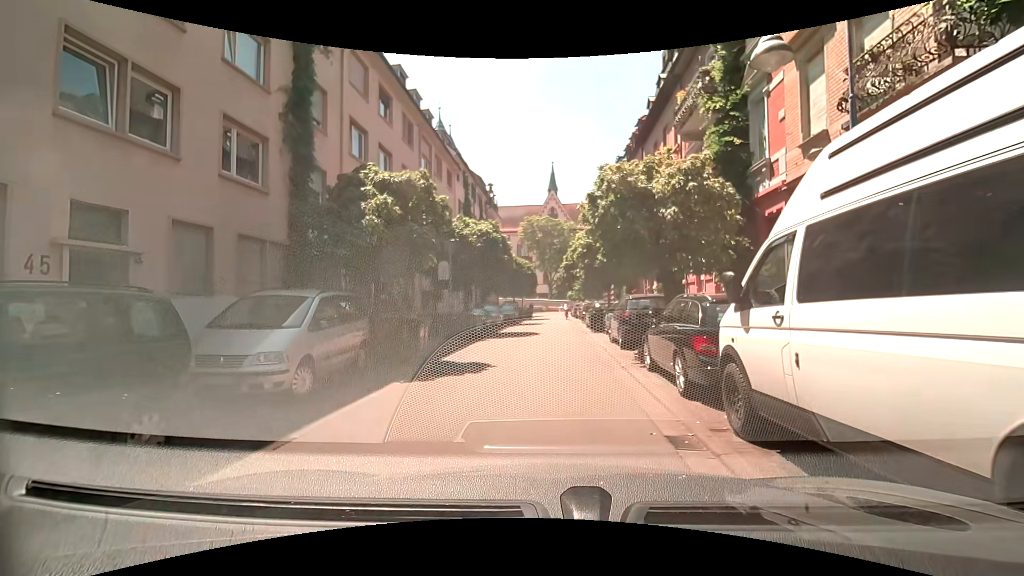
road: residential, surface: asphalt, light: Day
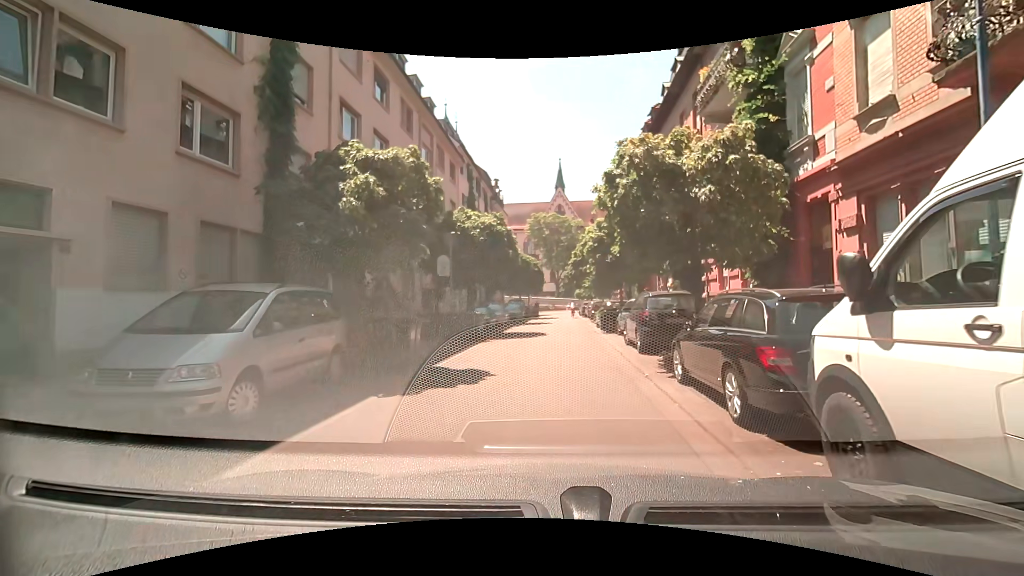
(-0.1, +1.7) m; -1°
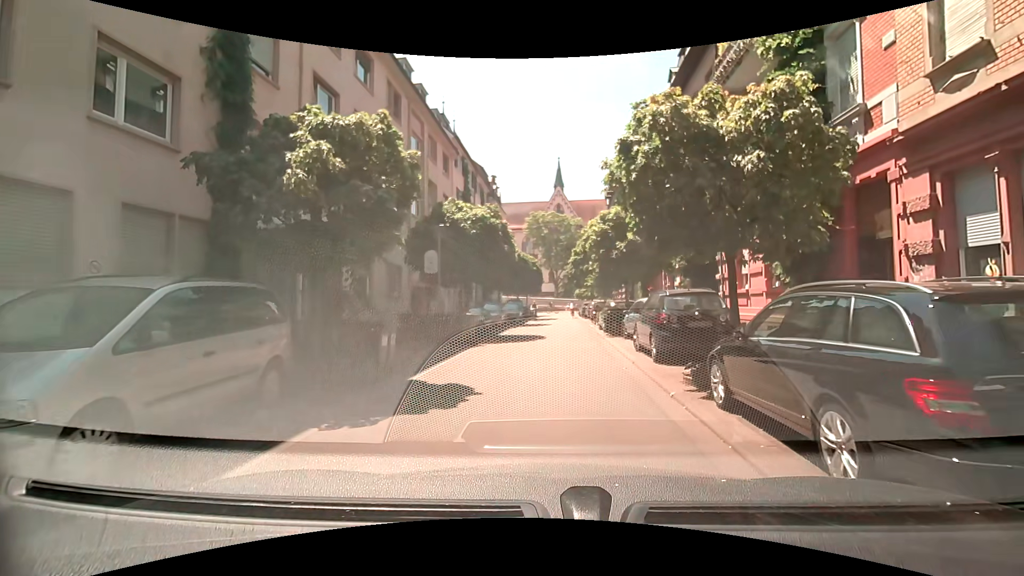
(0.0, +2.0) m; +2°
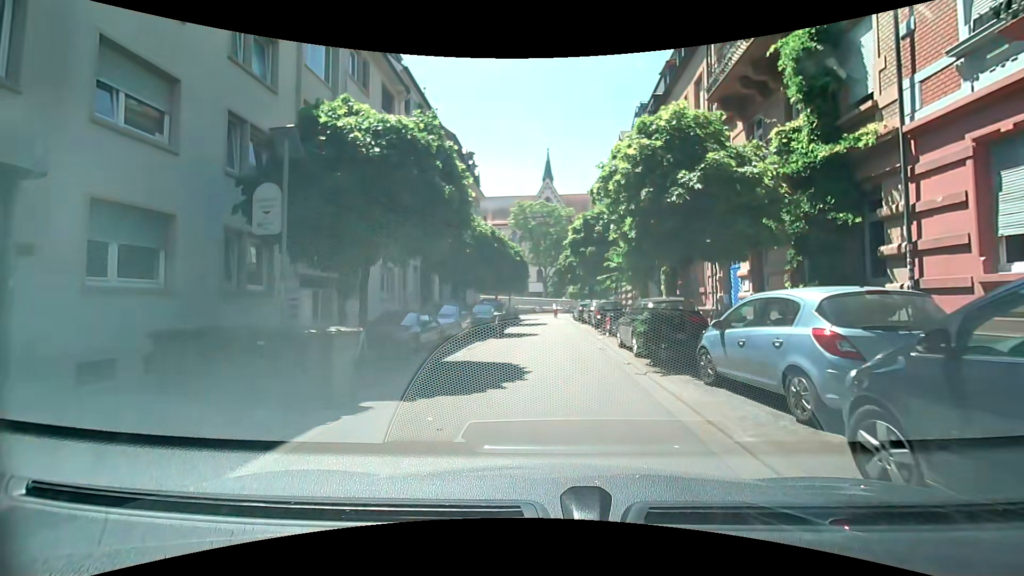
(-0.5, +10.4) m; 0°
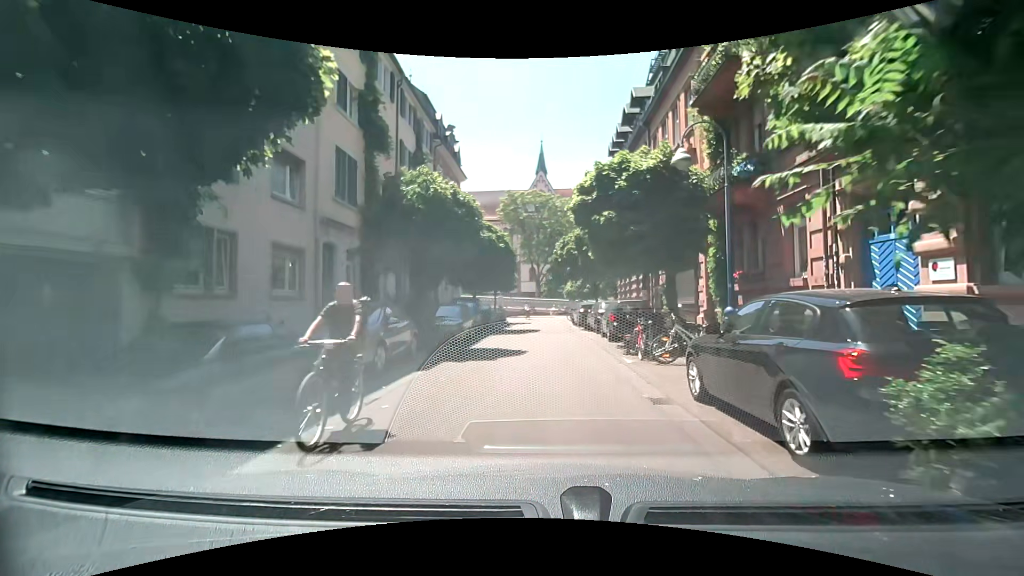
(-0.1, +8.2) m; 0°
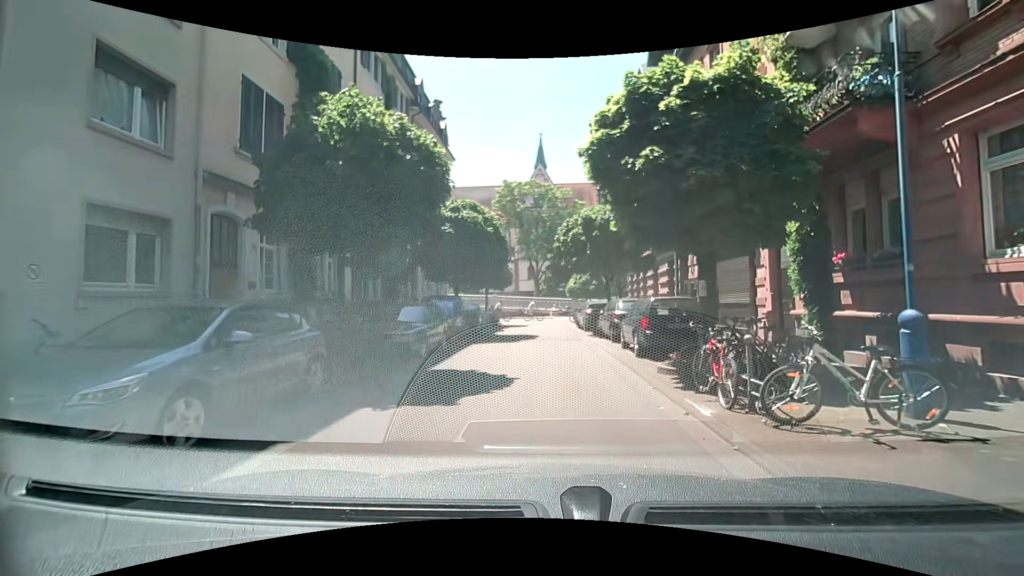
(0.0, +5.6) m; +1°
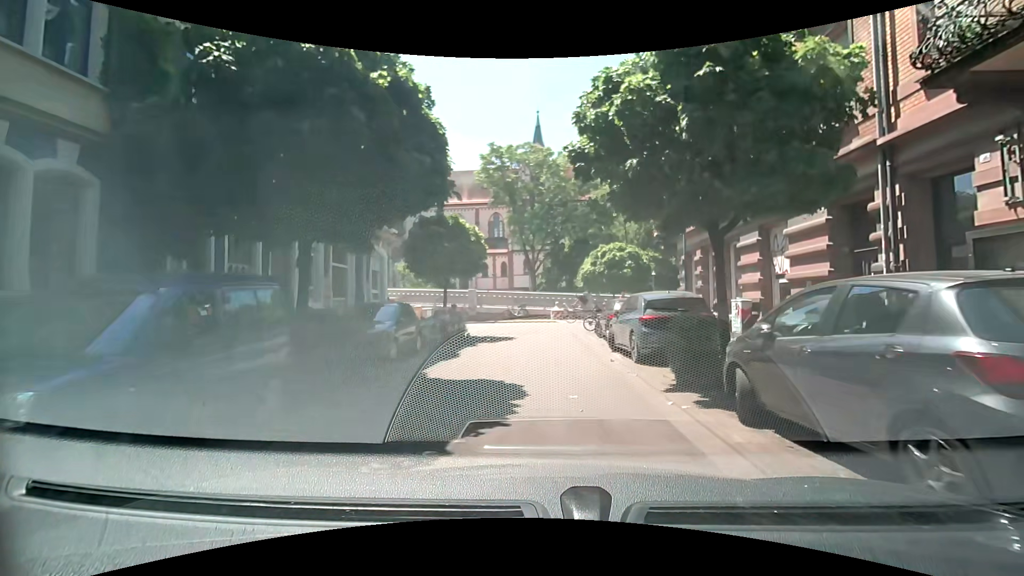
(-0.2, +14.4) m; +1°
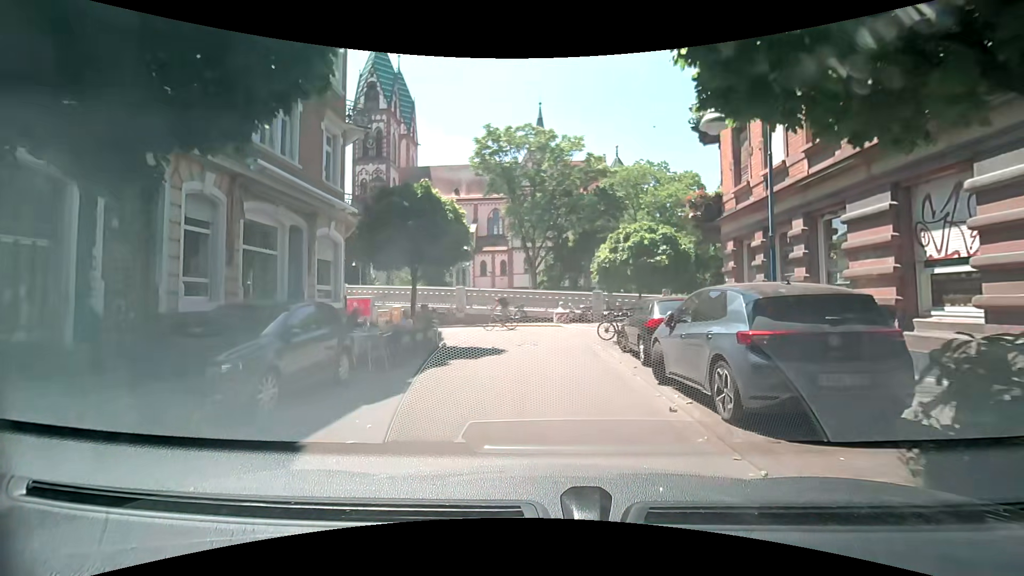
(-0.2, +5.3) m; 0°
